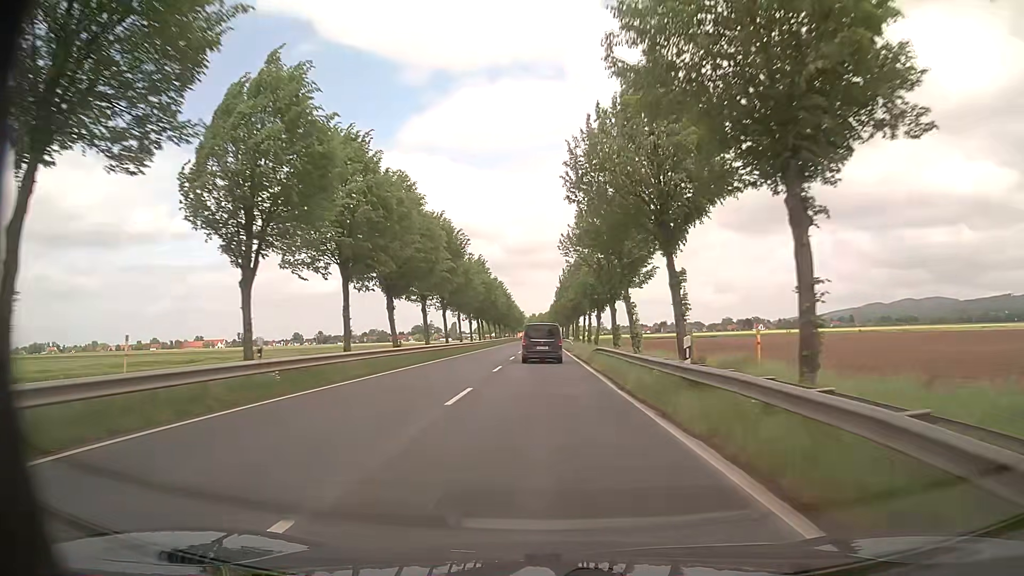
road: primary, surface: asphalt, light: Day
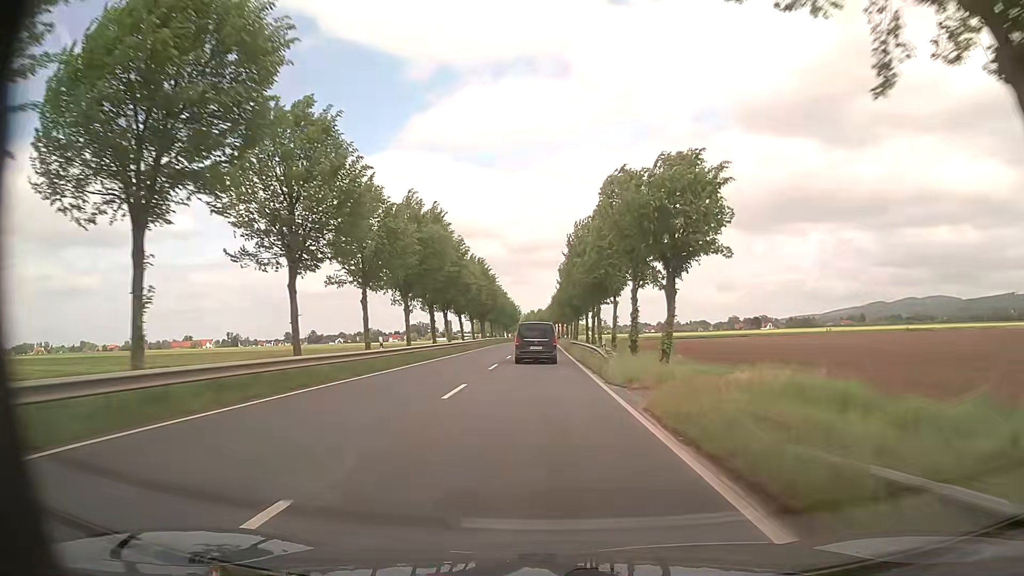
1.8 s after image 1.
(+0.3, +35.2) m; 0°
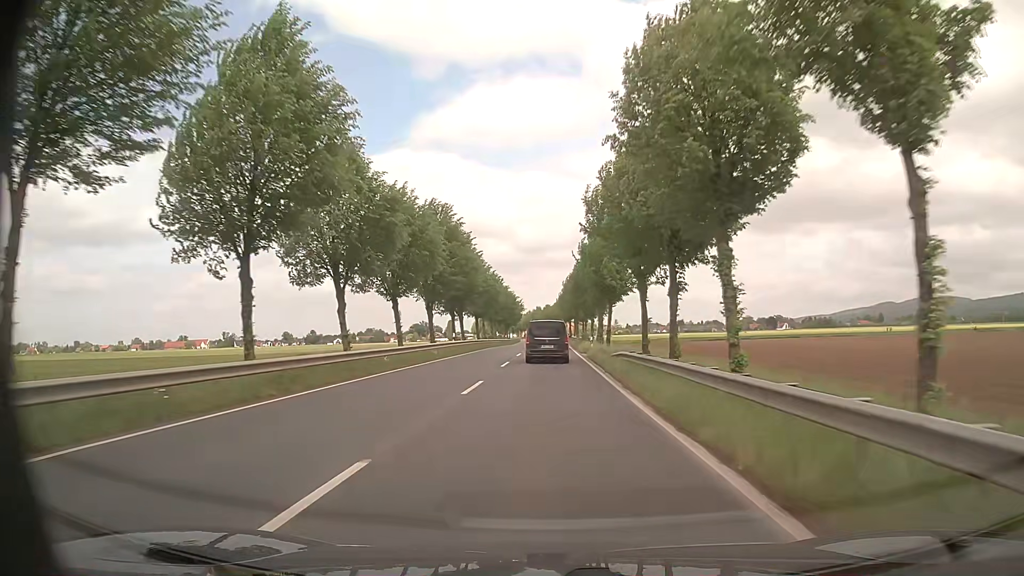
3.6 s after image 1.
(-0.3, +34.5) m; 0°
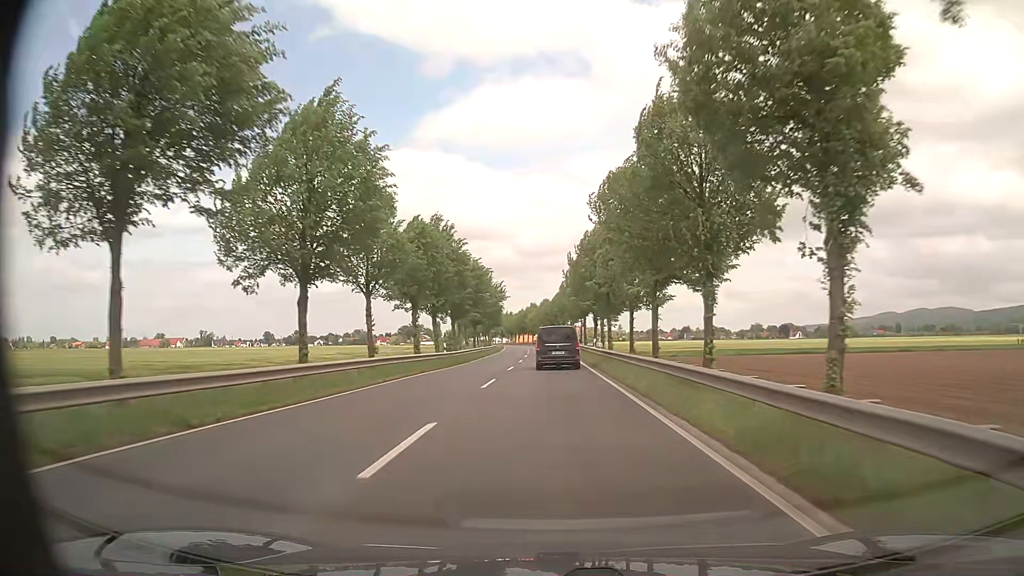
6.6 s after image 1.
(-0.5, +56.3) m; 0°
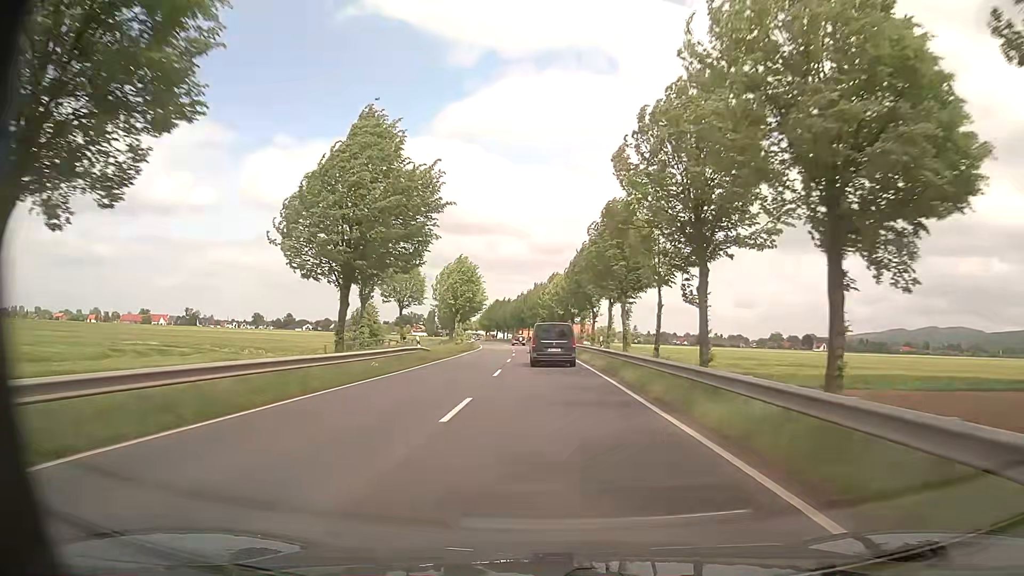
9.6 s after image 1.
(-0.3, +55.5) m; -1°
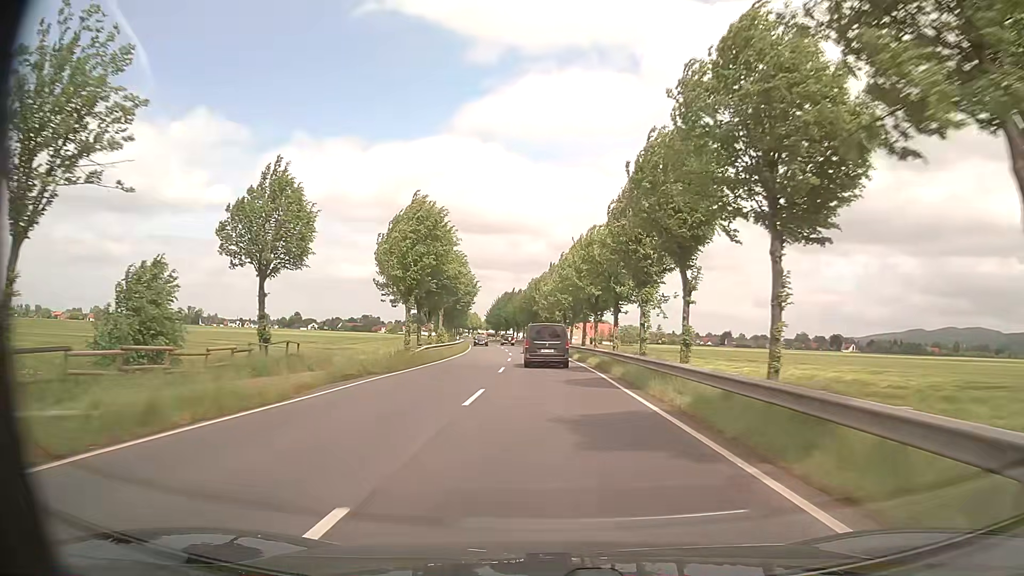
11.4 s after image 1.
(-0.3, +33.1) m; -2°
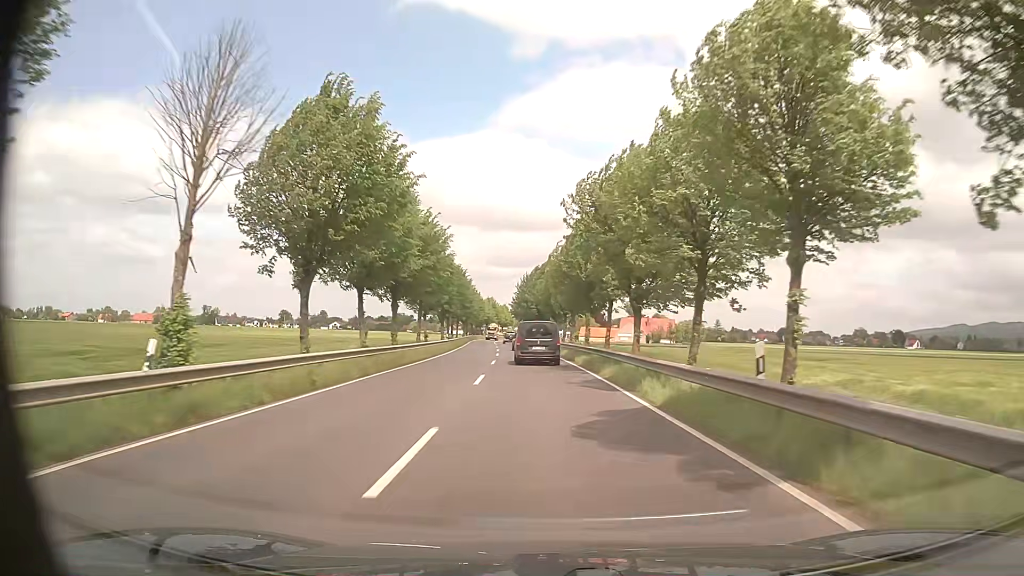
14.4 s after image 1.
(-1.3, +55.3) m; -4°
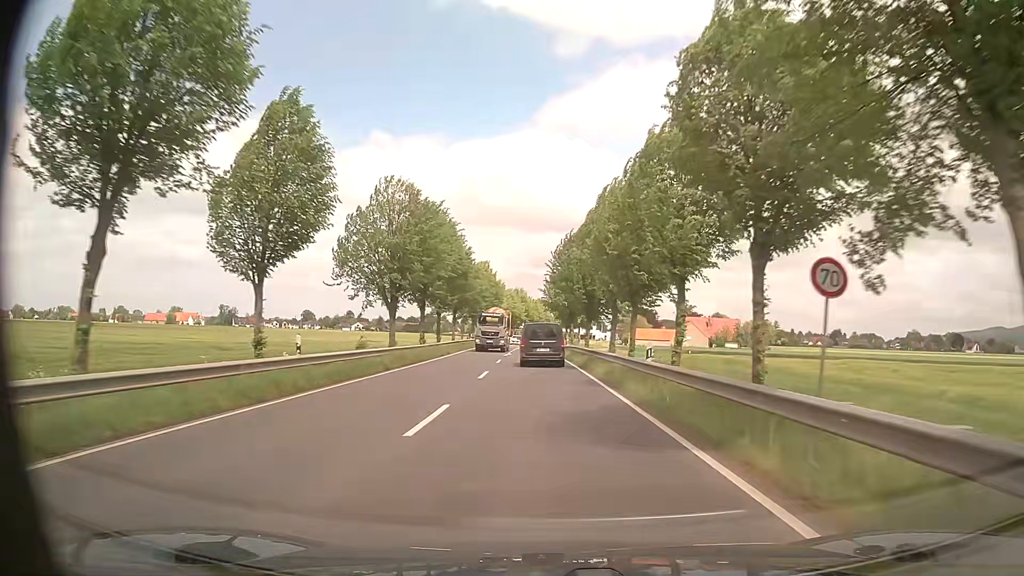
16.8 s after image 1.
(-1.1, +44.4) m; -3°
(0, +10) (0, +20) (0, +30) (-1, +40) (-1, +50) (-1, +60) (-1, +70) (-1, +80) (-1, +90) (-1, +100) m
